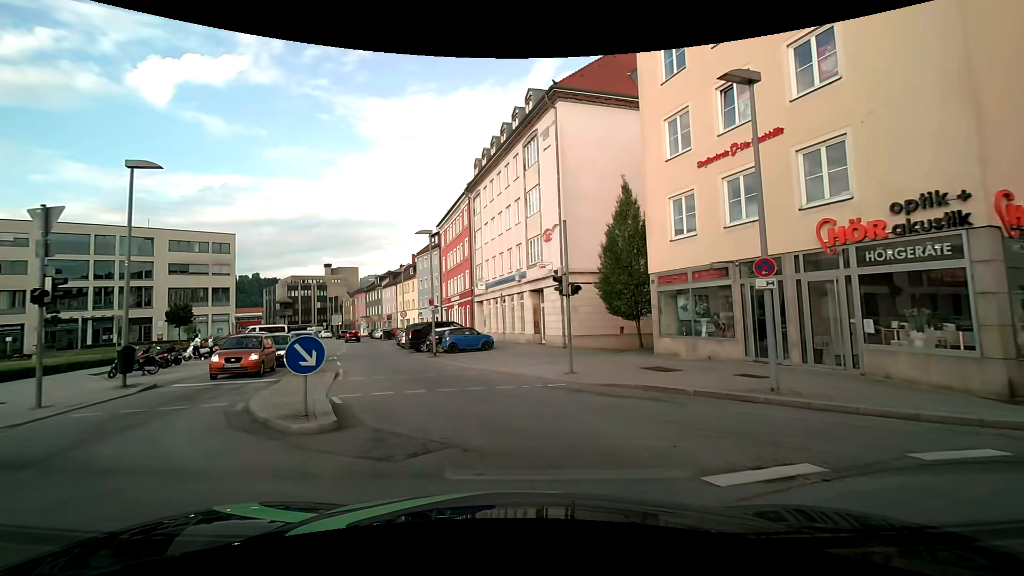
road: tertiary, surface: asphalt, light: Day
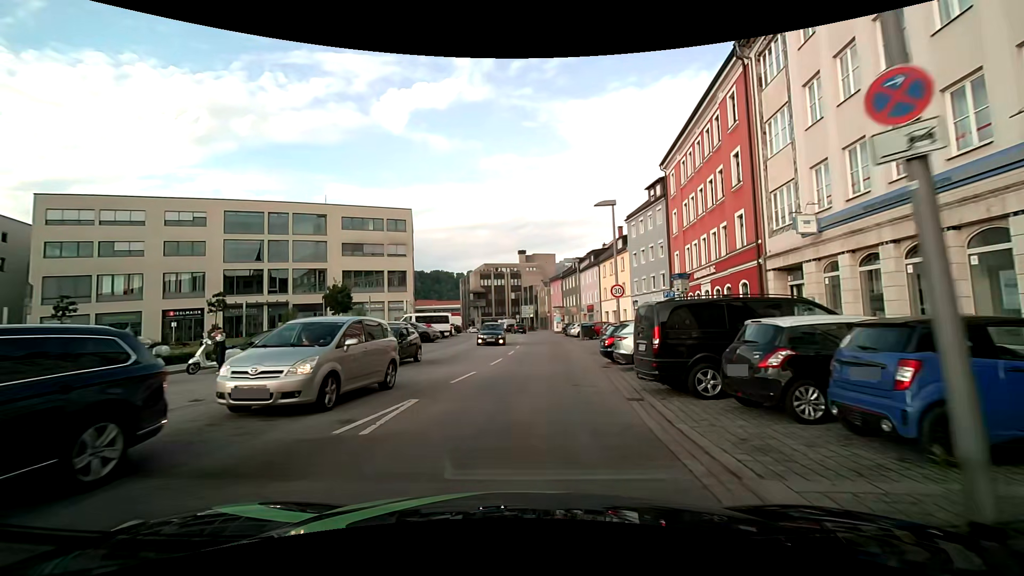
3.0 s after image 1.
(-4.7, +22.8) m; -22°
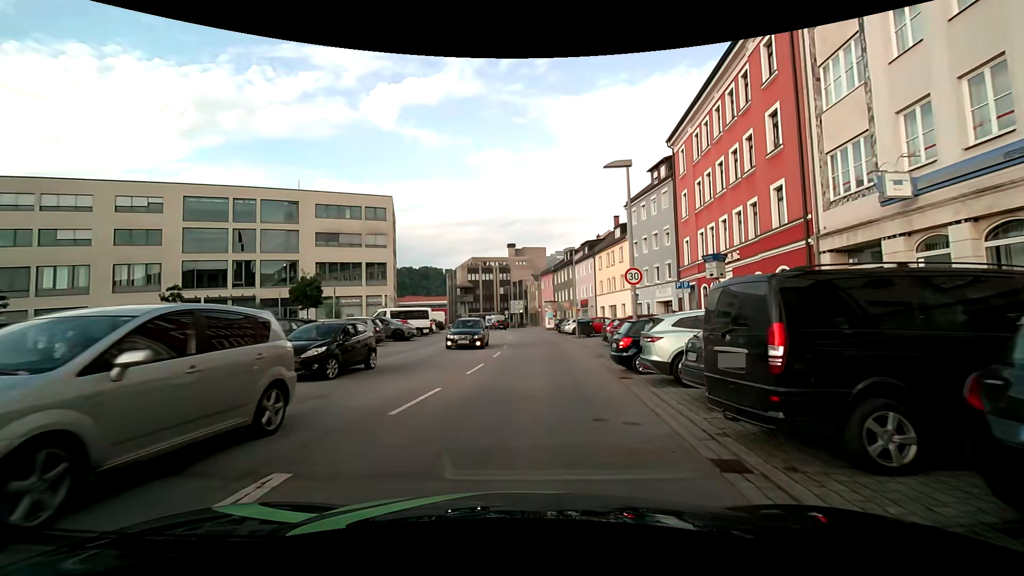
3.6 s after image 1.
(0.0, +4.8) m; +1°
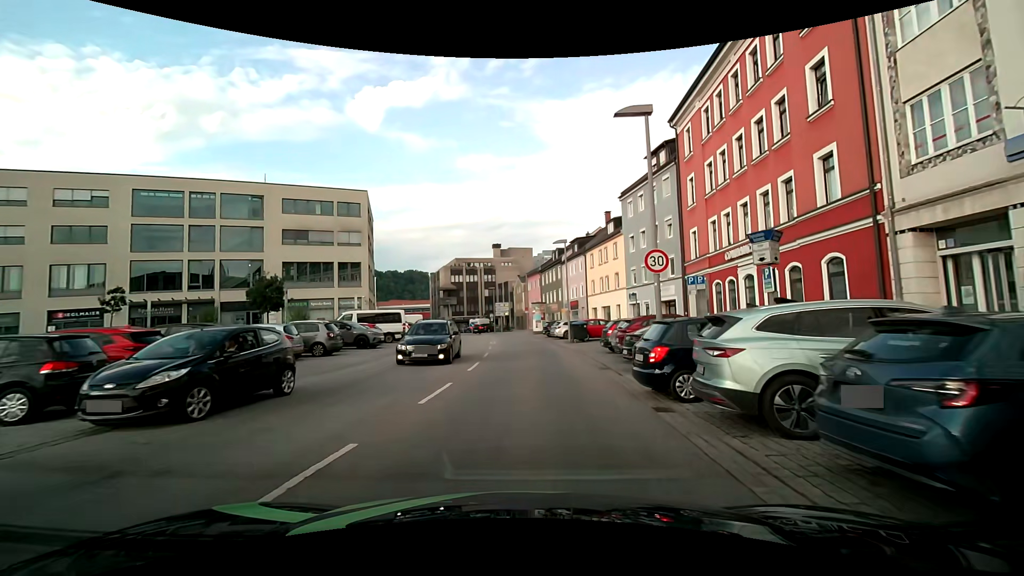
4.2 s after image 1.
(0.0, +4.4) m; +1°
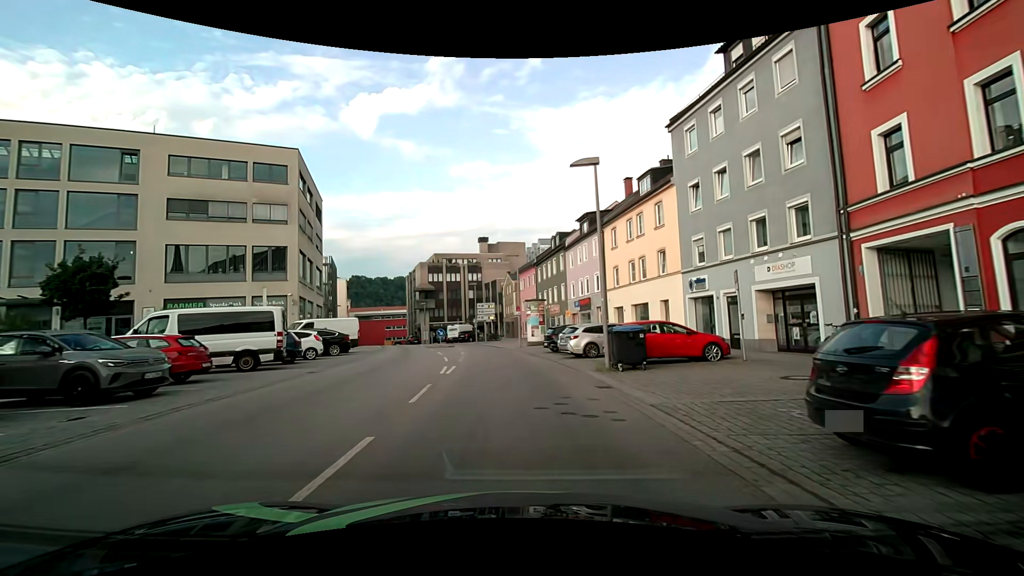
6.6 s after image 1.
(+0.5, +17.0) m; +2°
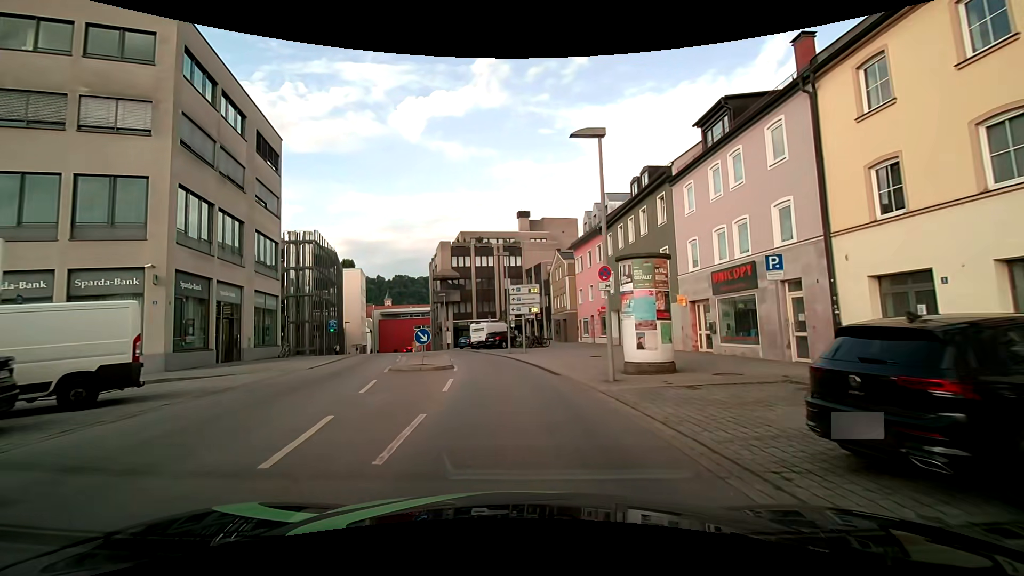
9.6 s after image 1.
(-1.2, +22.1) m; -5°
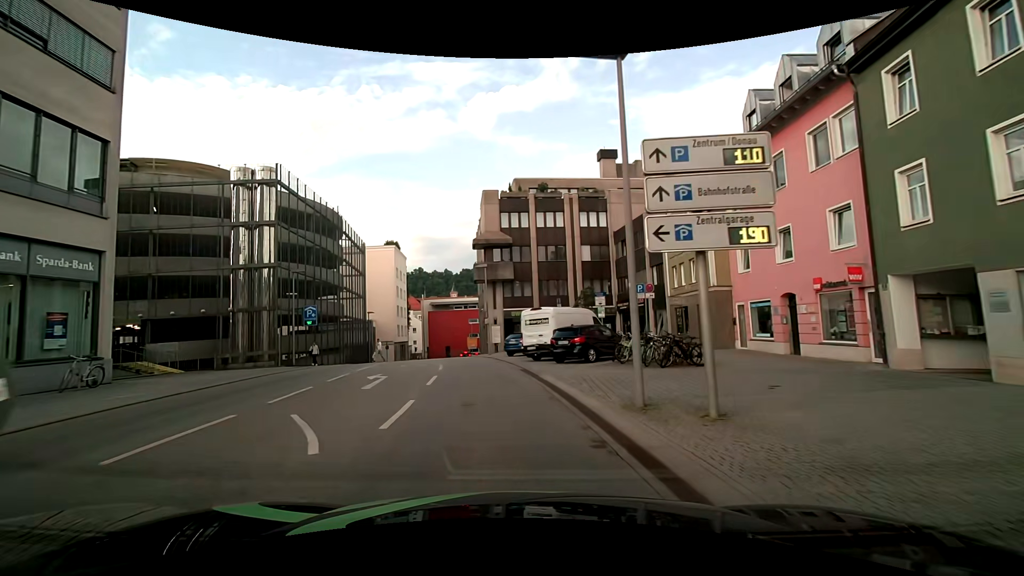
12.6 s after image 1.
(-1.3, +23.6) m; -9°
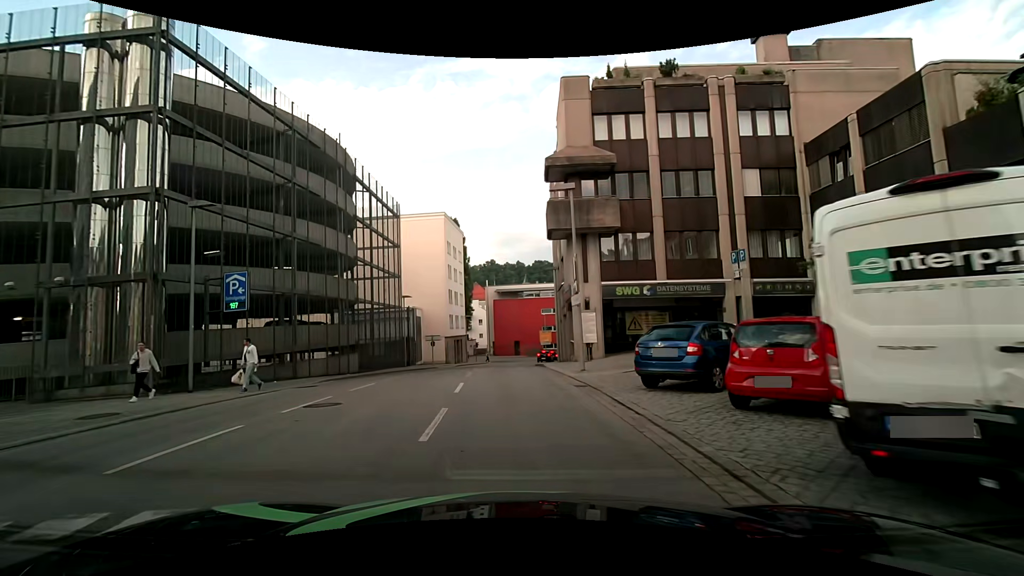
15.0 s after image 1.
(-1.3, +19.2) m; -8°
